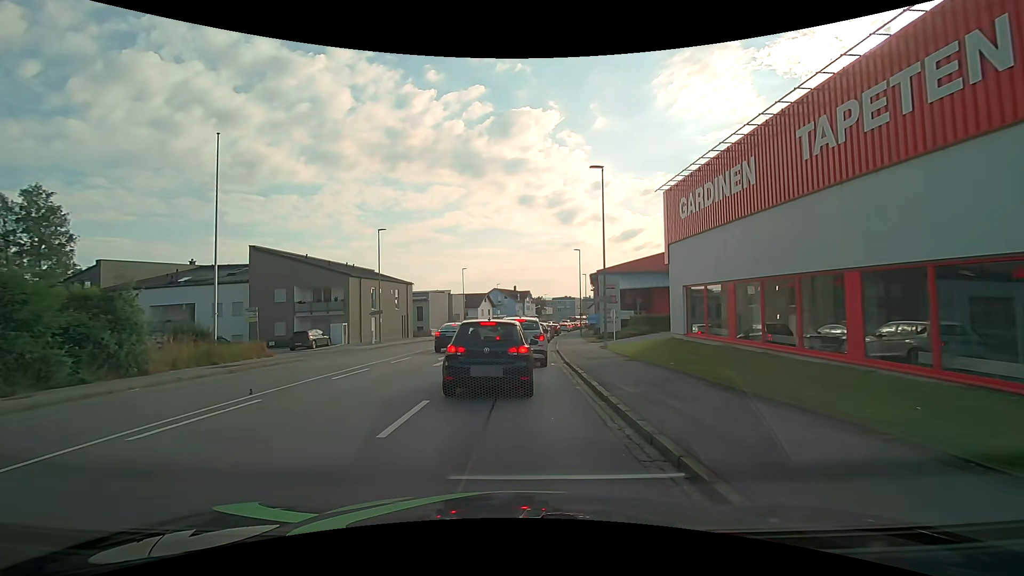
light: Day
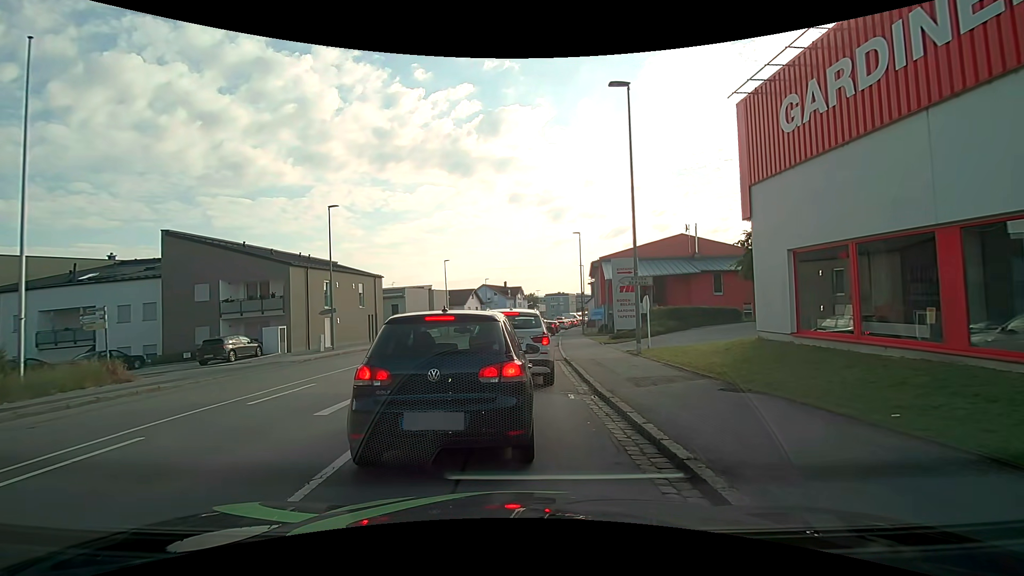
(0.0, +9.0) m; +1°
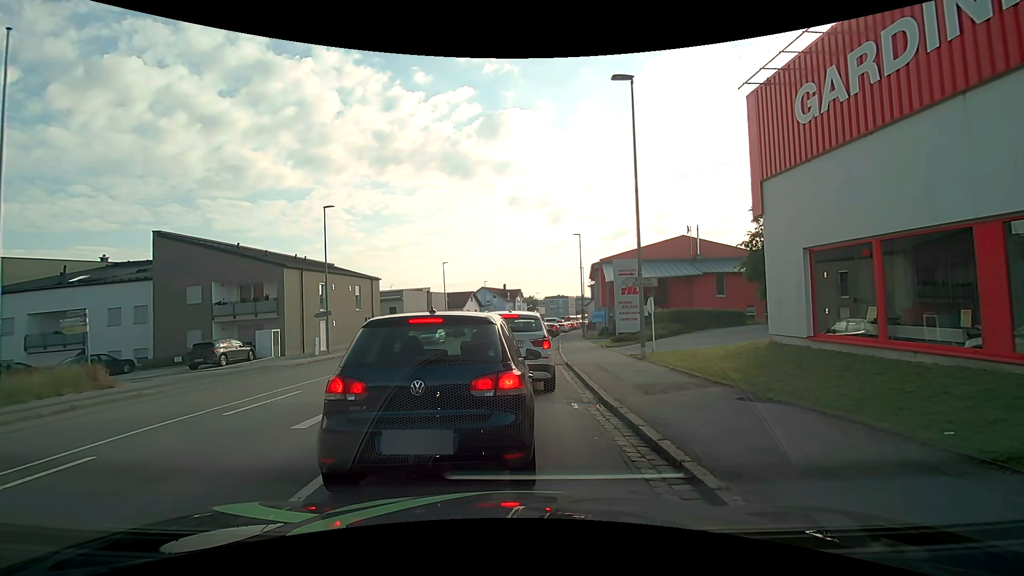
(0.0, +0.7) m; 0°
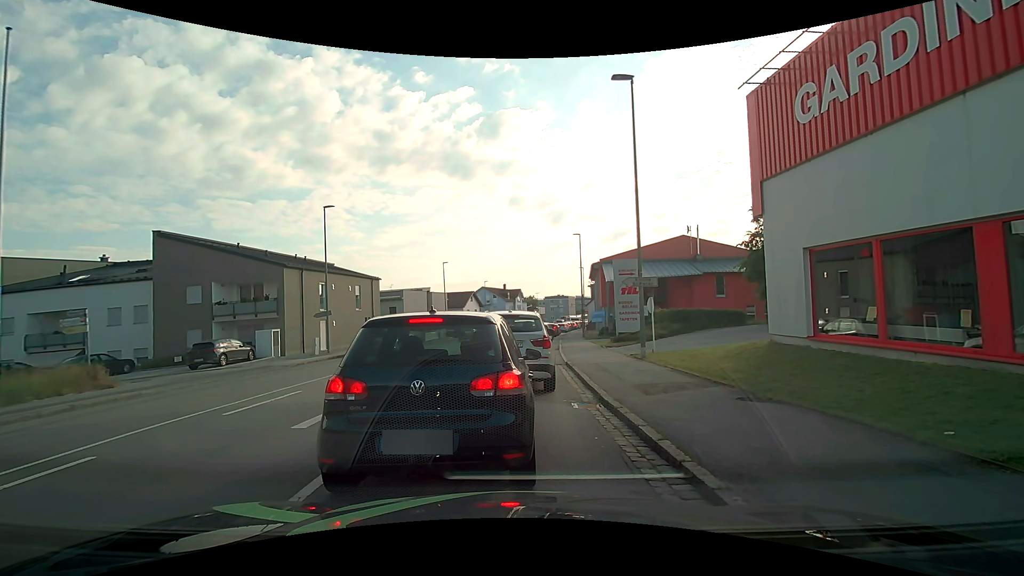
(0.0, 0.0) m; 0°
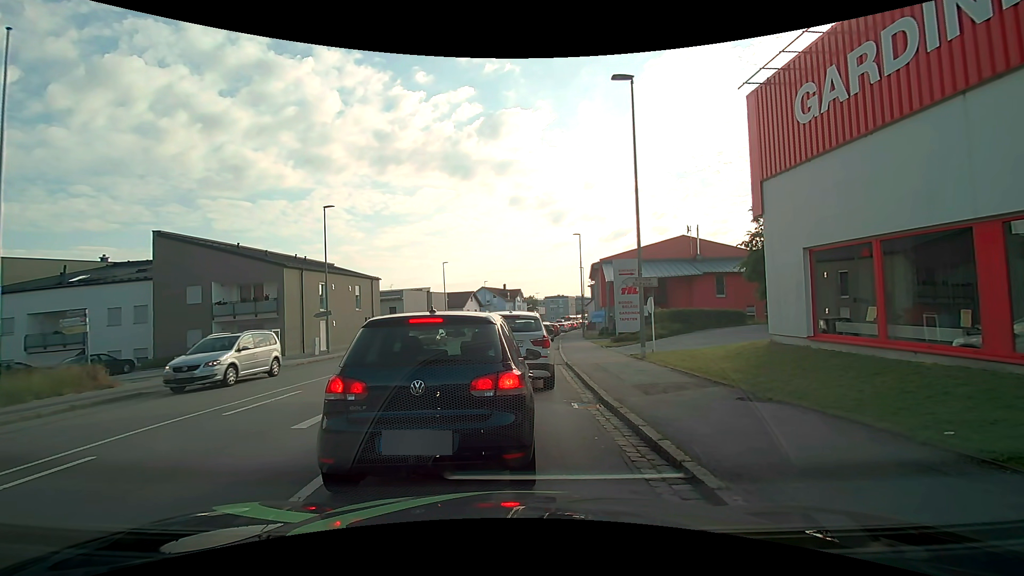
(0.0, 0.0) m; 0°
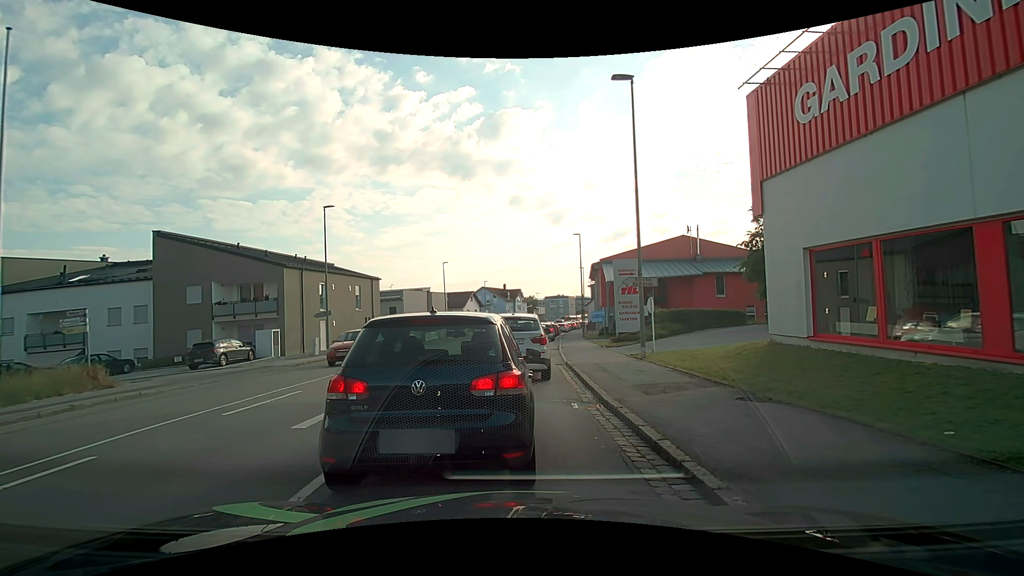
(0.0, 0.0) m; 0°
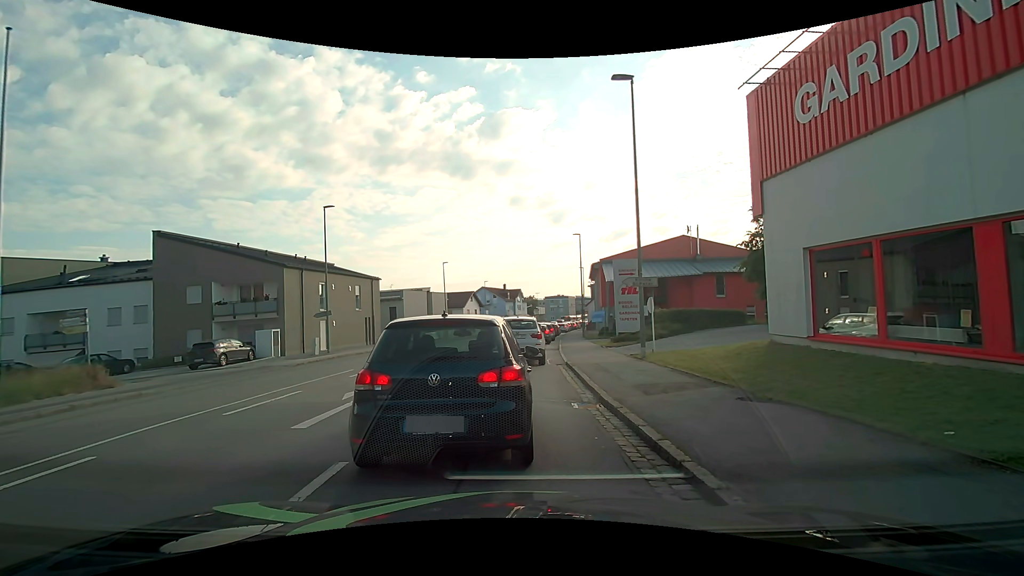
(0.0, 0.0) m; 0°
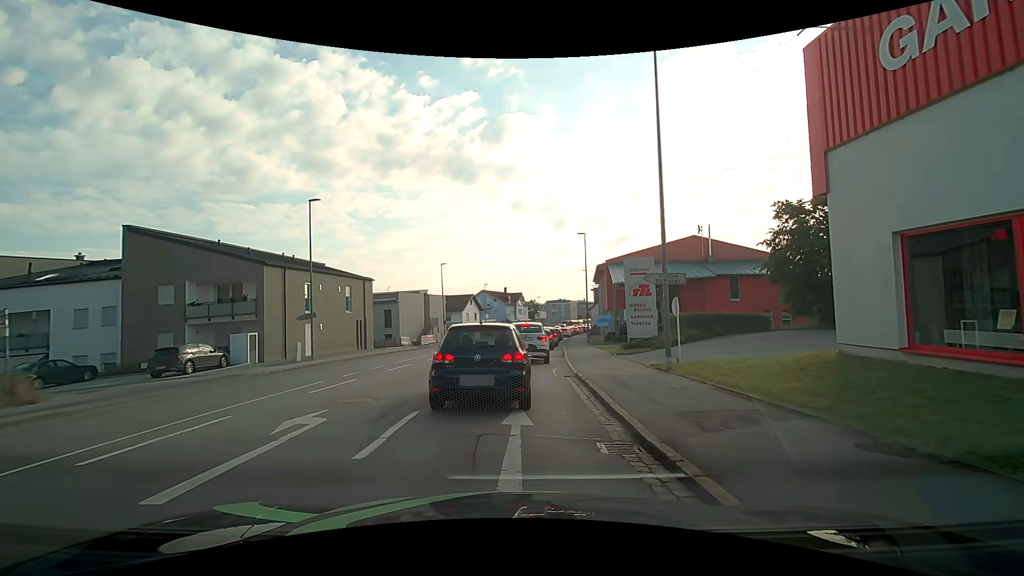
(0.0, +3.0) m; 0°
